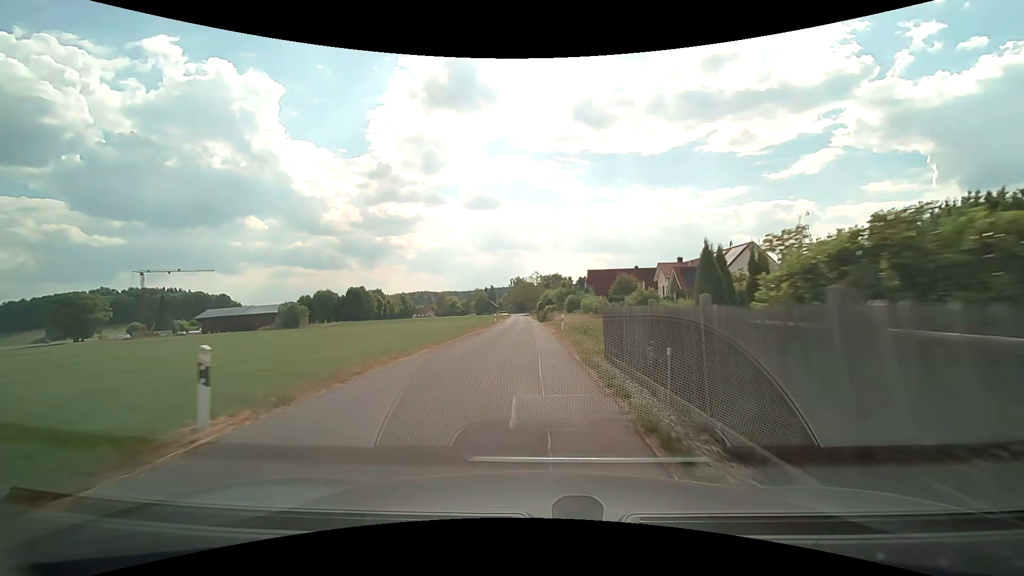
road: unclassified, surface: asphalt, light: Day
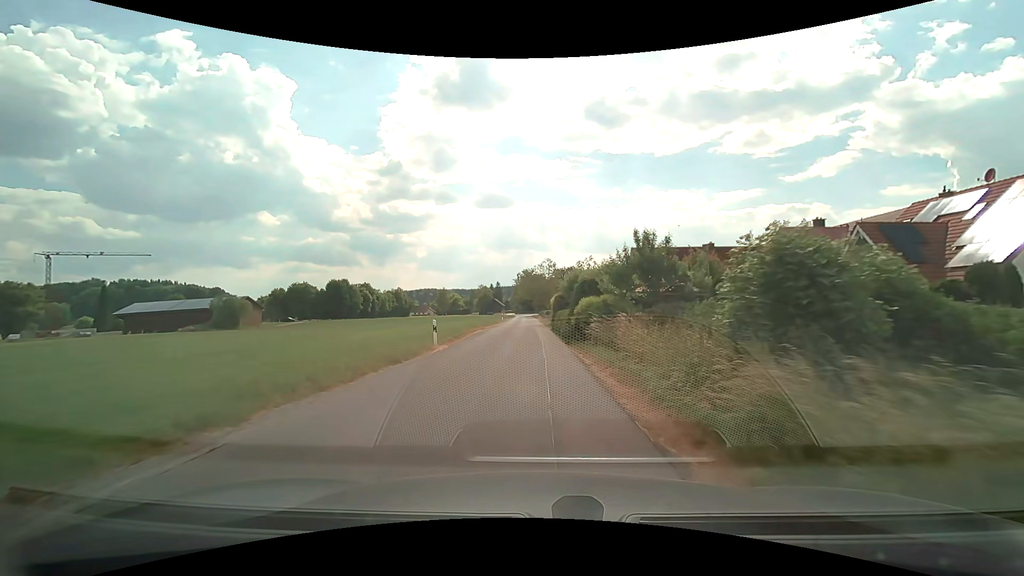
(-0.4, +37.1) m; -1°
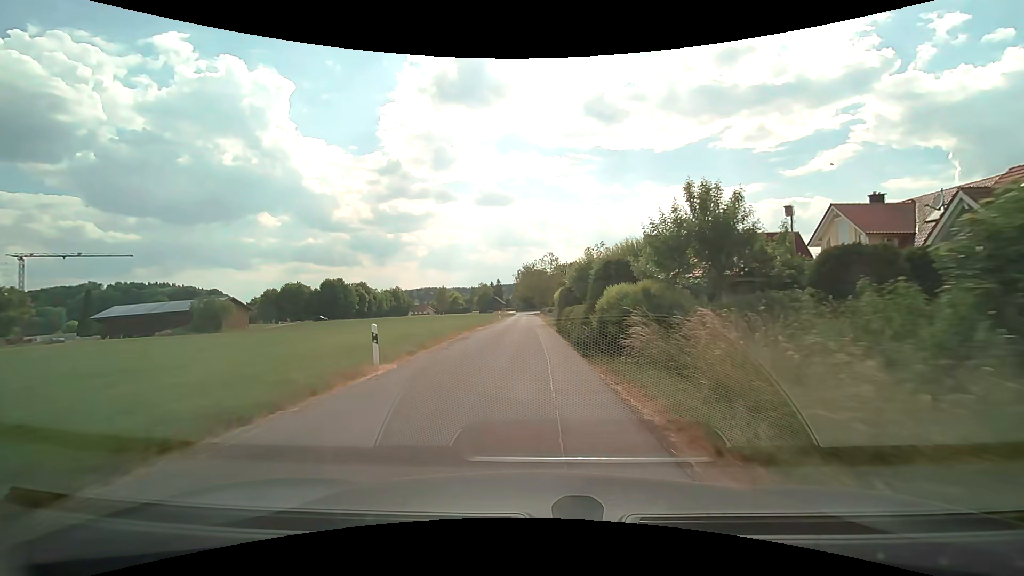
(0.0, +7.3) m; 0°
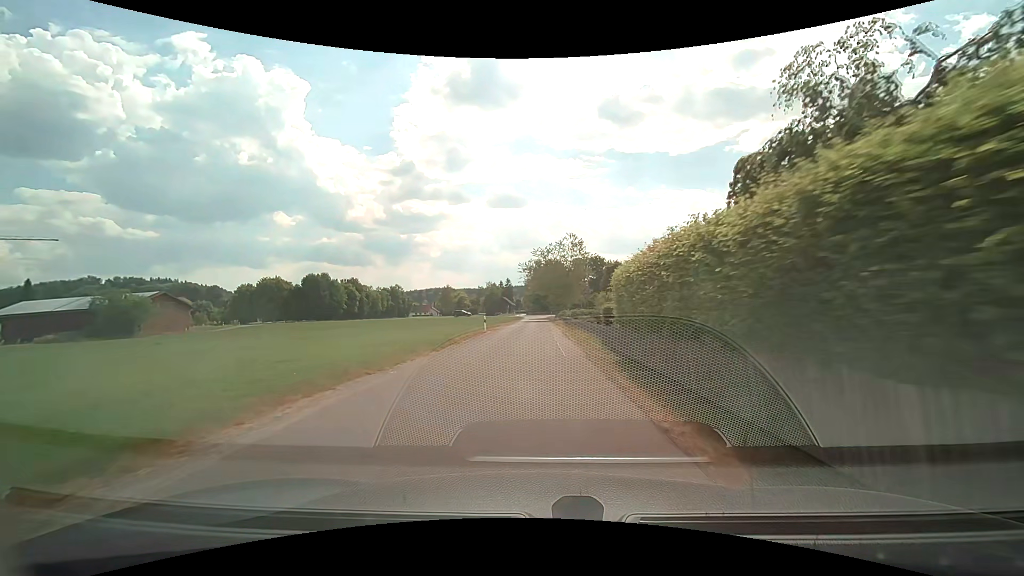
(-0.4, +28.8) m; -2°
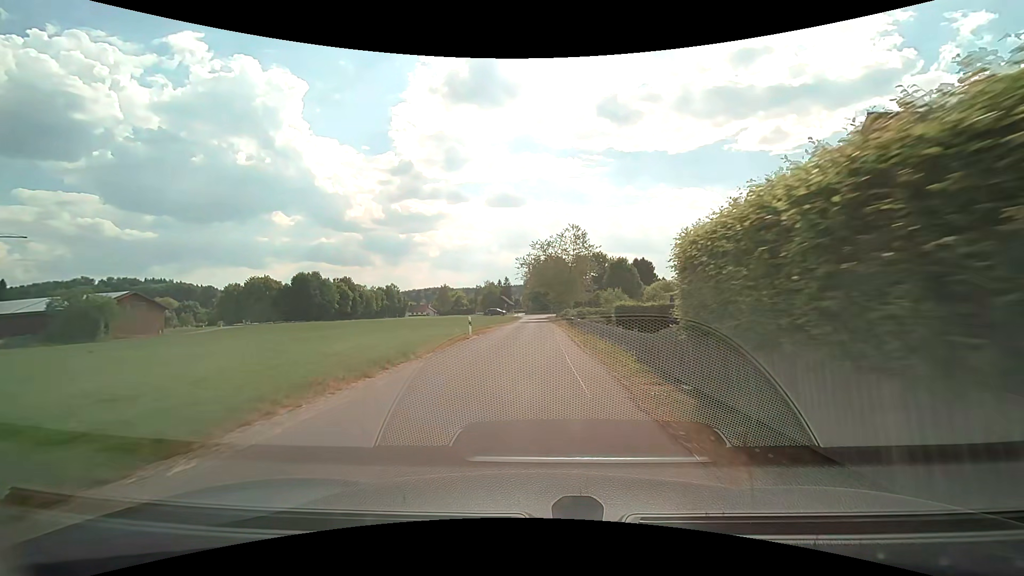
(0.0, +7.0) m; +1°
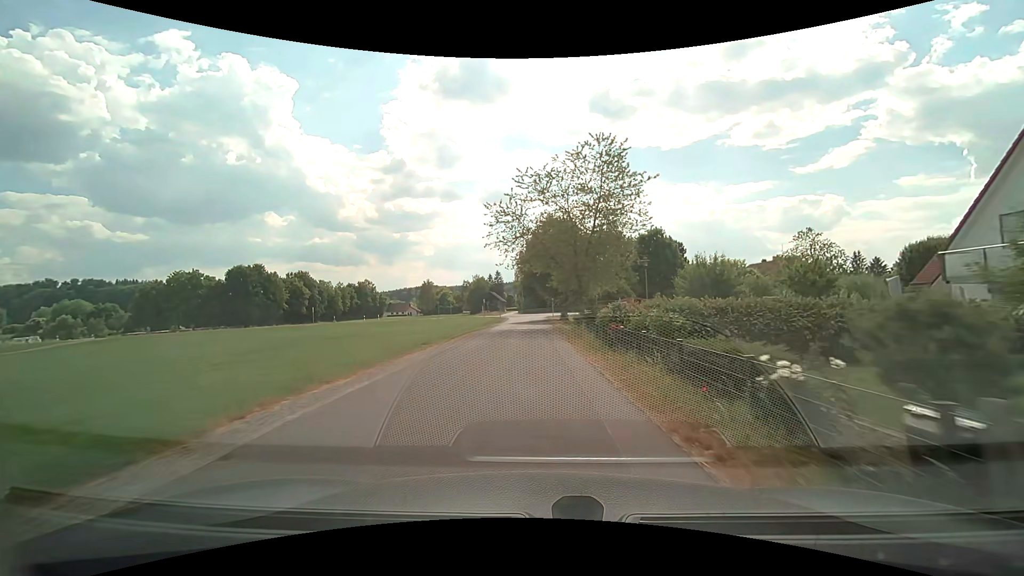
(+0.2, +34.2) m; +1°
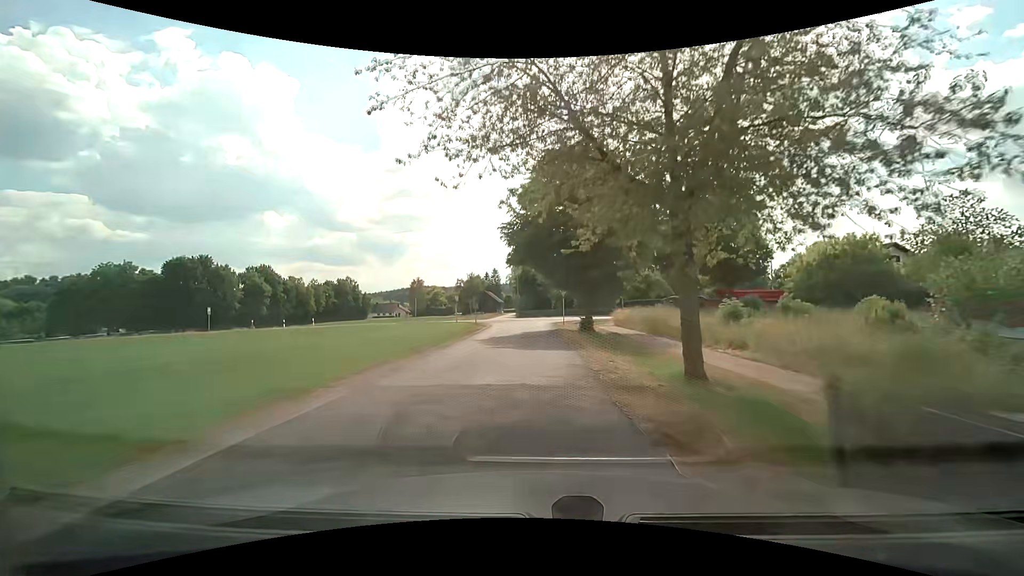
(-0.2, +24.4) m; -1°
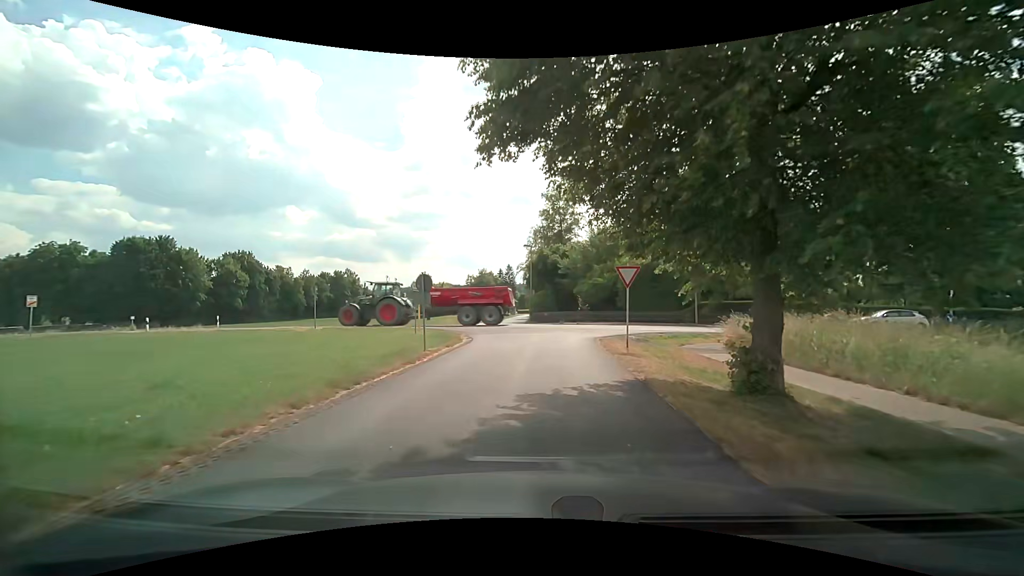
(-0.3, +20.8) m; -2°
(0, +10) (0, +20) (+4, +29) (+14, +30) (+24, +30) (+34, +29) (+44, +29) (+54, +29) (+64, +29) (+74, +29) m
